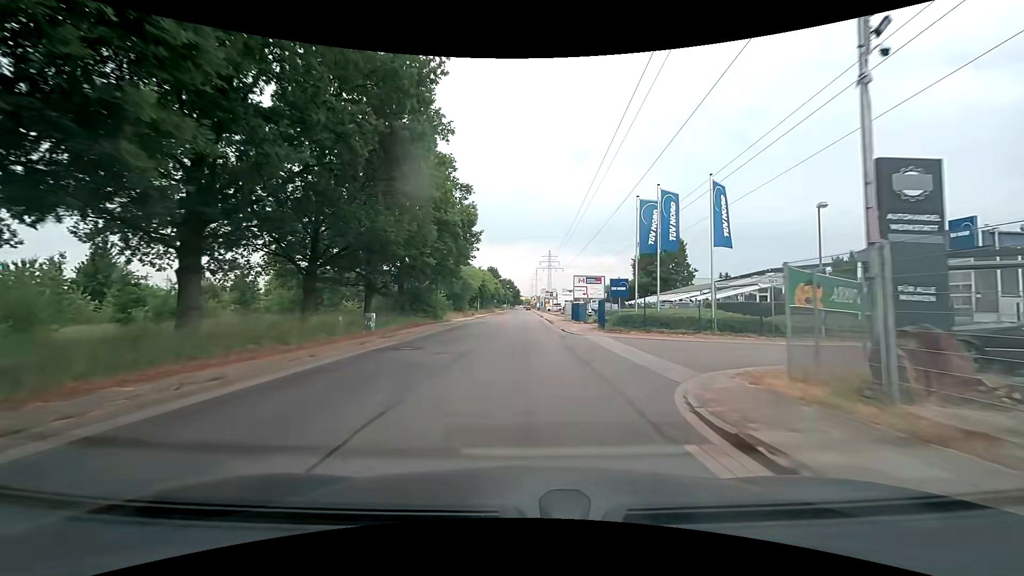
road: residential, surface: asphalt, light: Day
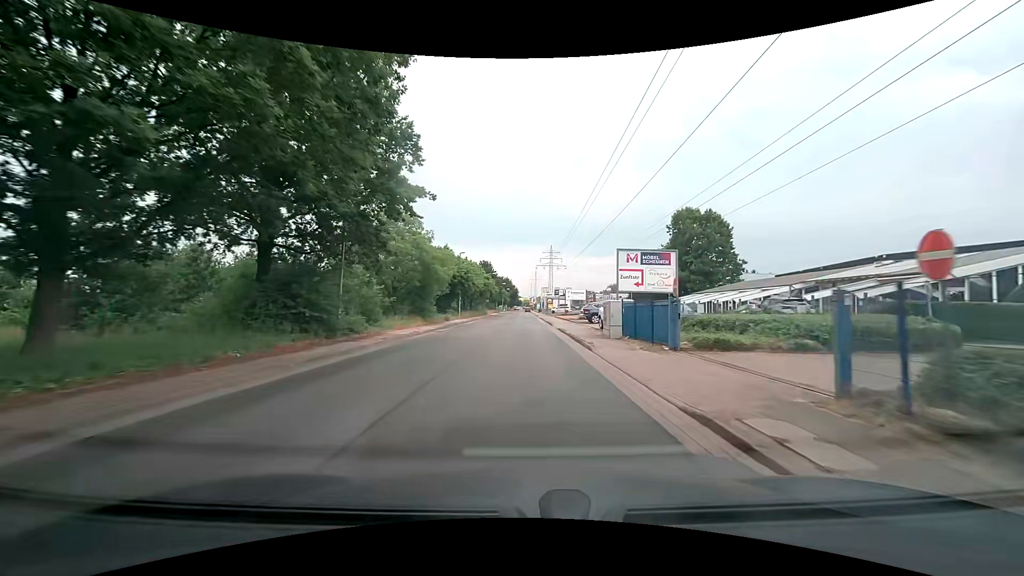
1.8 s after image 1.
(0.0, +22.2) m; 0°
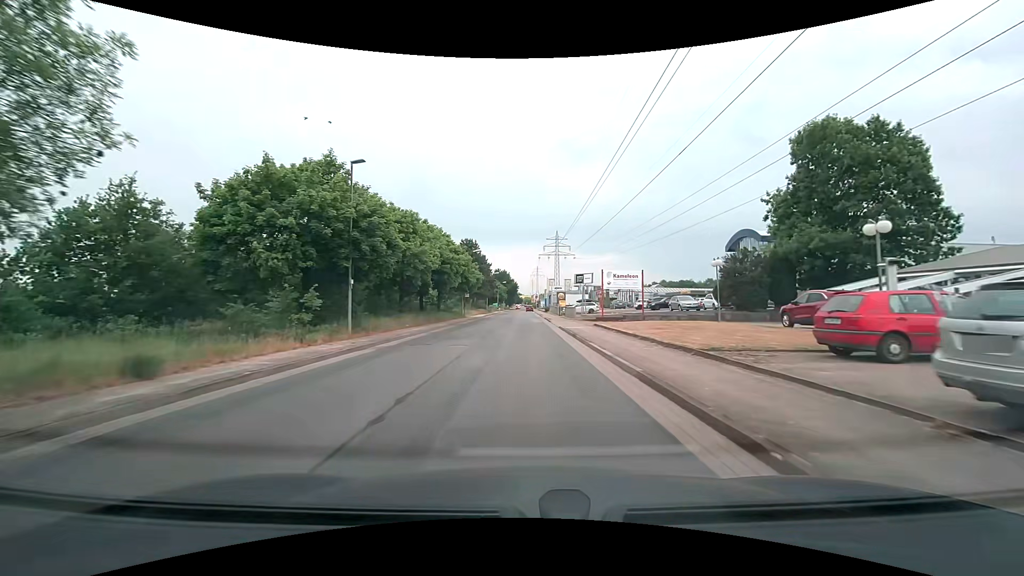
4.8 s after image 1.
(0.0, +36.5) m; 0°
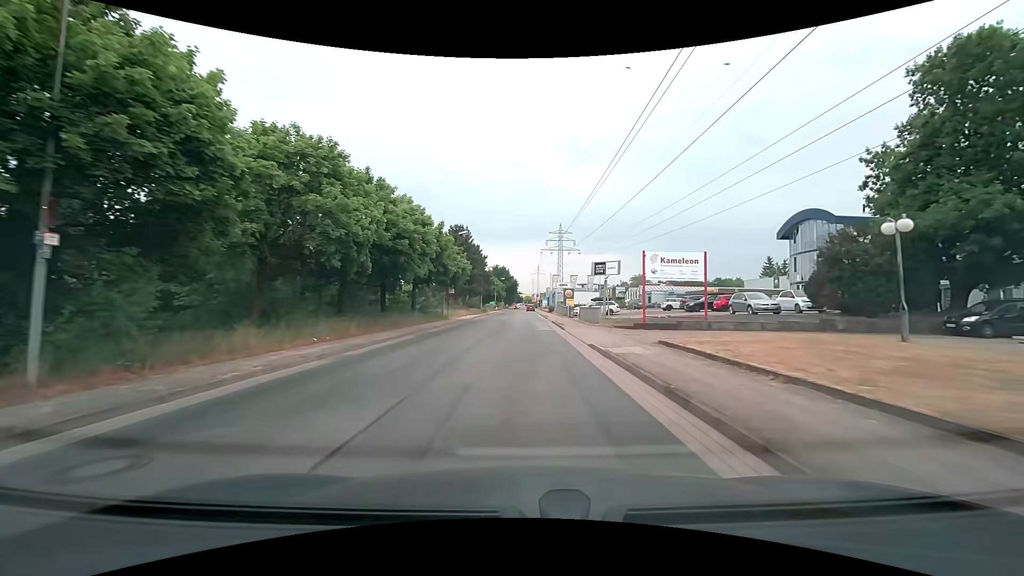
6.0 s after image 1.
(0.0, +13.8) m; 0°
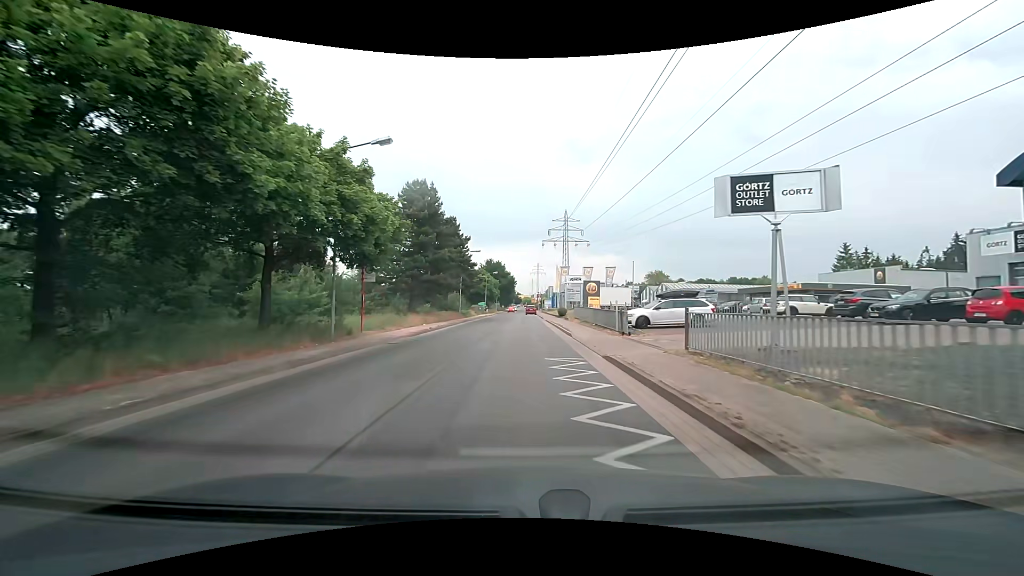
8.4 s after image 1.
(0.0, +26.0) m; 0°
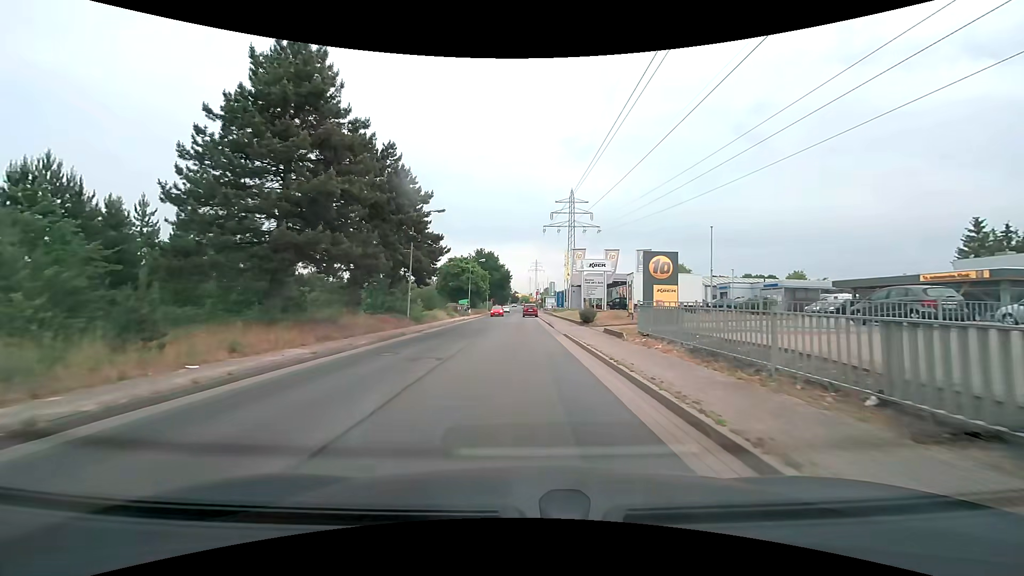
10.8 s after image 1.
(+0.1, +24.3) m; 0°
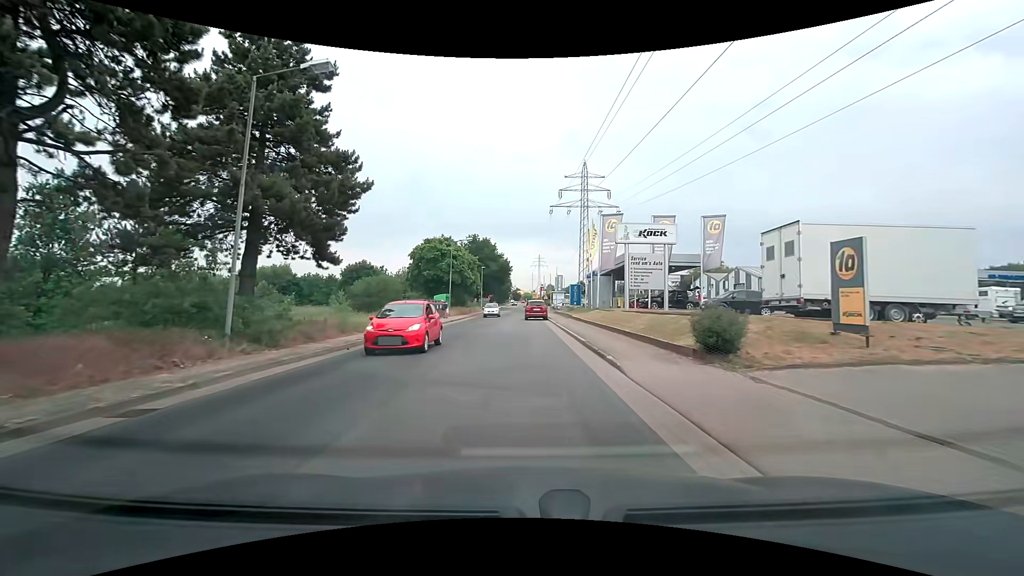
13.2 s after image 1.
(-0.1, +20.2) m; 0°
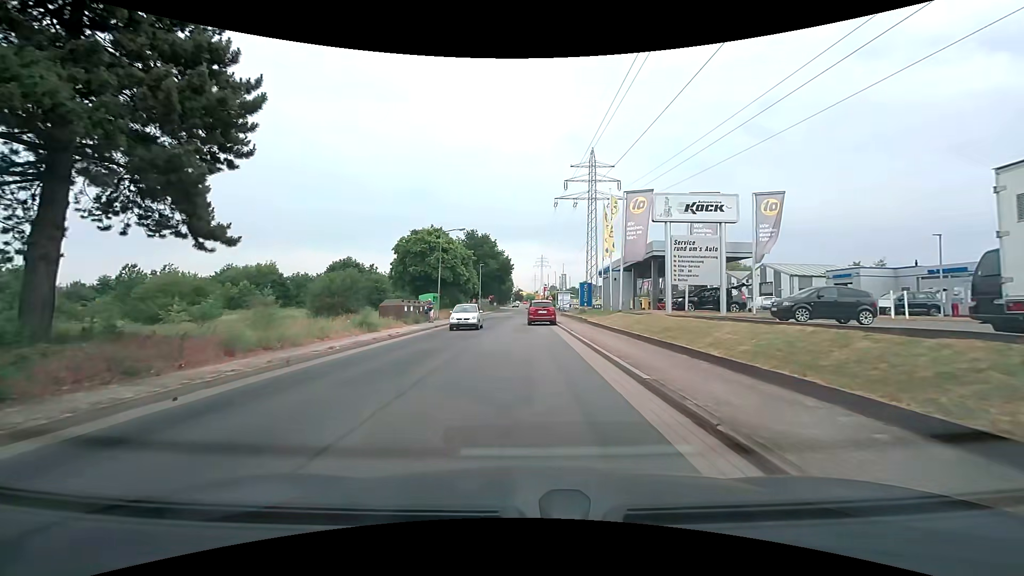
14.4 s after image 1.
(0.0, +7.8) m; 0°
